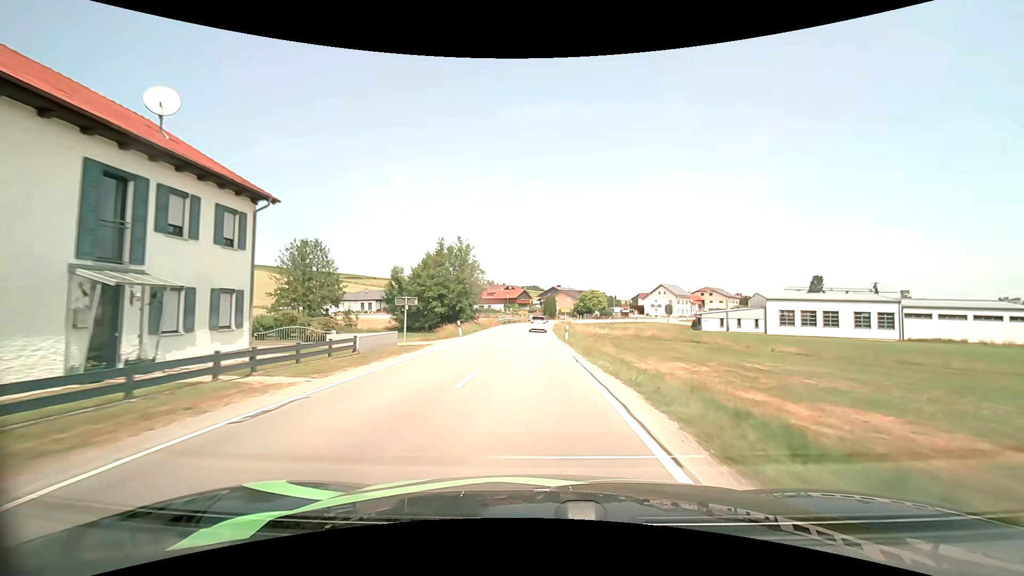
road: secondary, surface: asphalt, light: Day
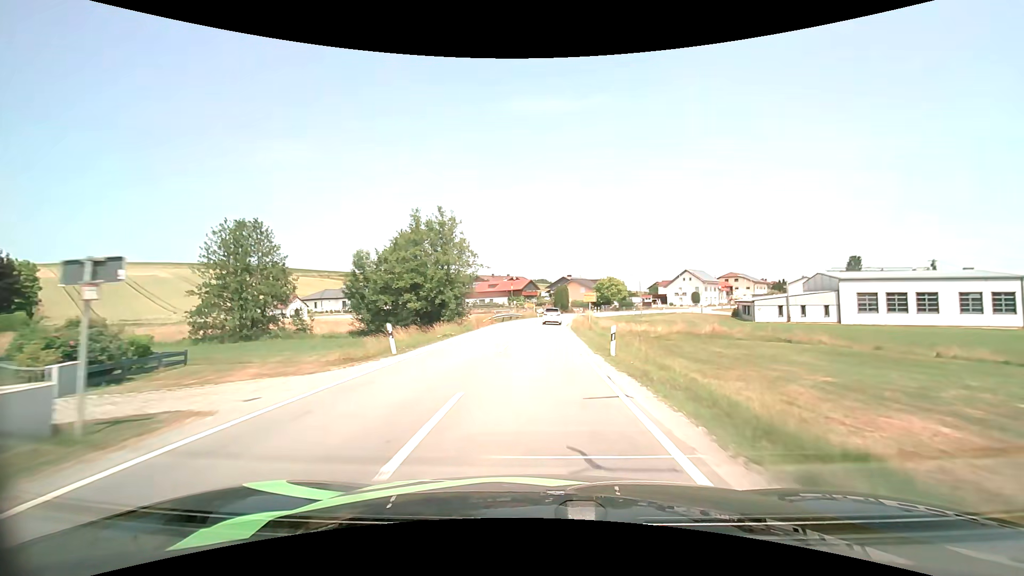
(-0.1, +17.0) m; -1°
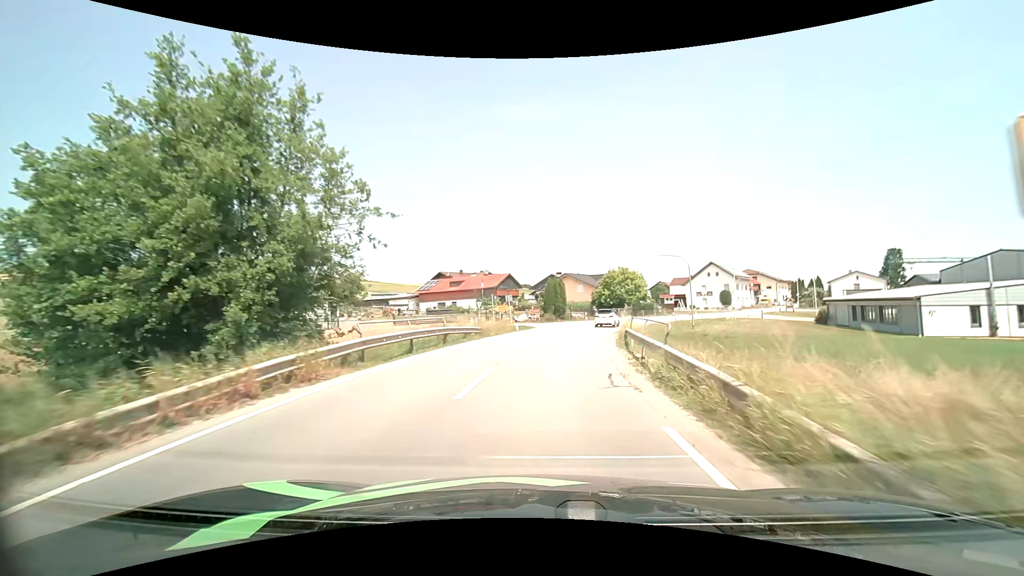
(-0.1, +32.1) m; +1°
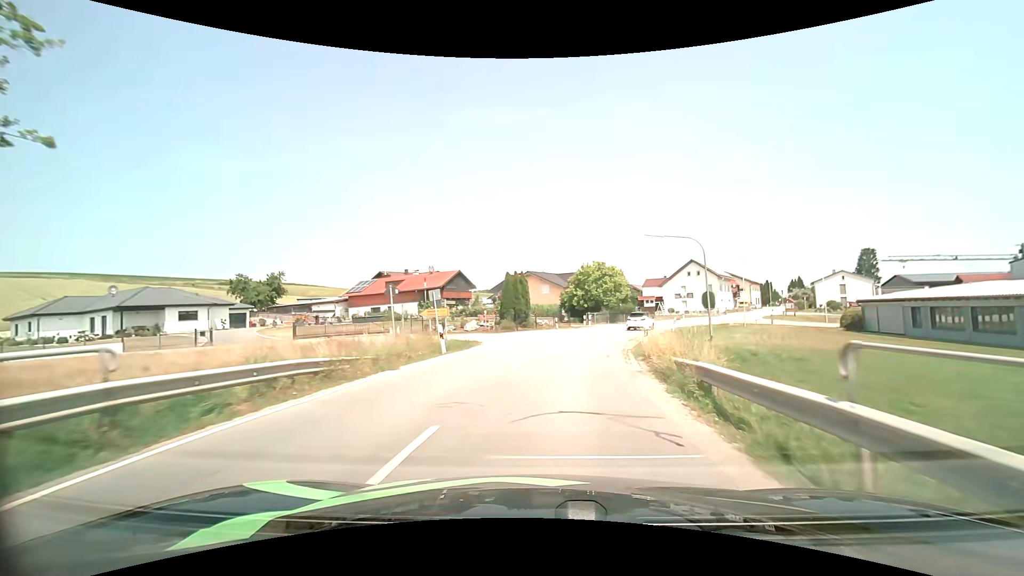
(+0.5, +15.0) m; +4°
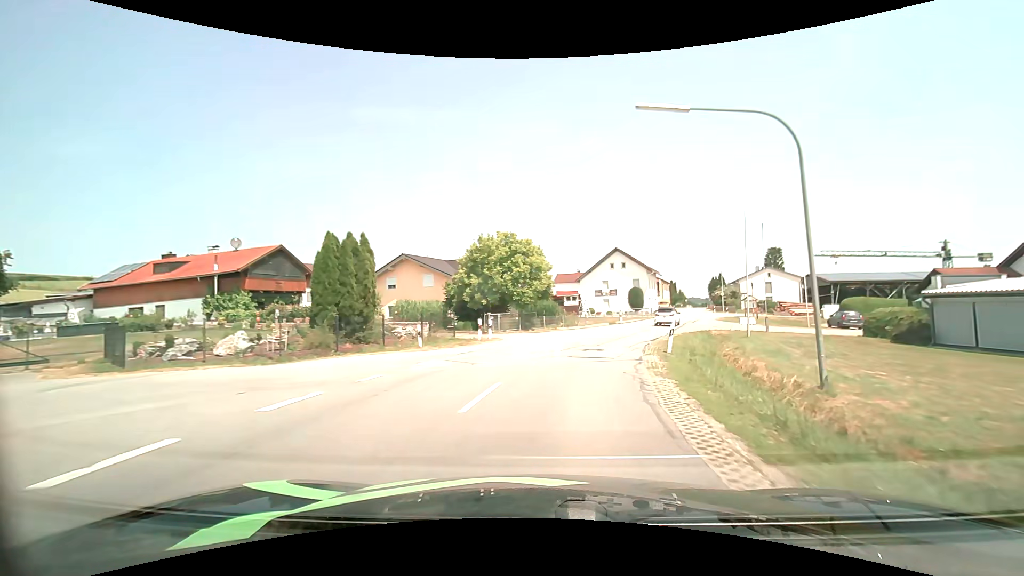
(+2.1, +22.4) m; +12°
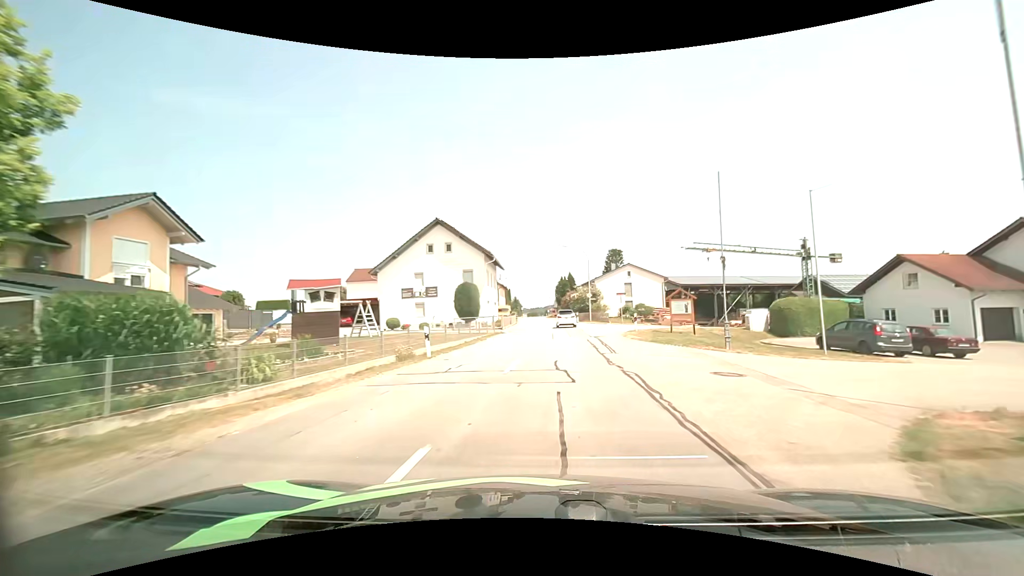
(+5.1, +29.8) m; +19°
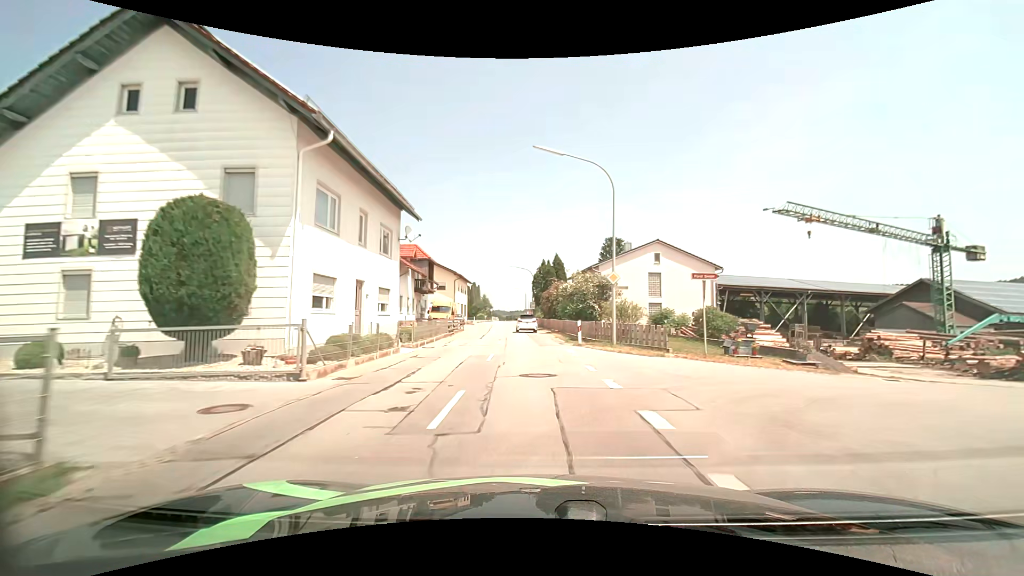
(+1.3, +31.8) m; +2°
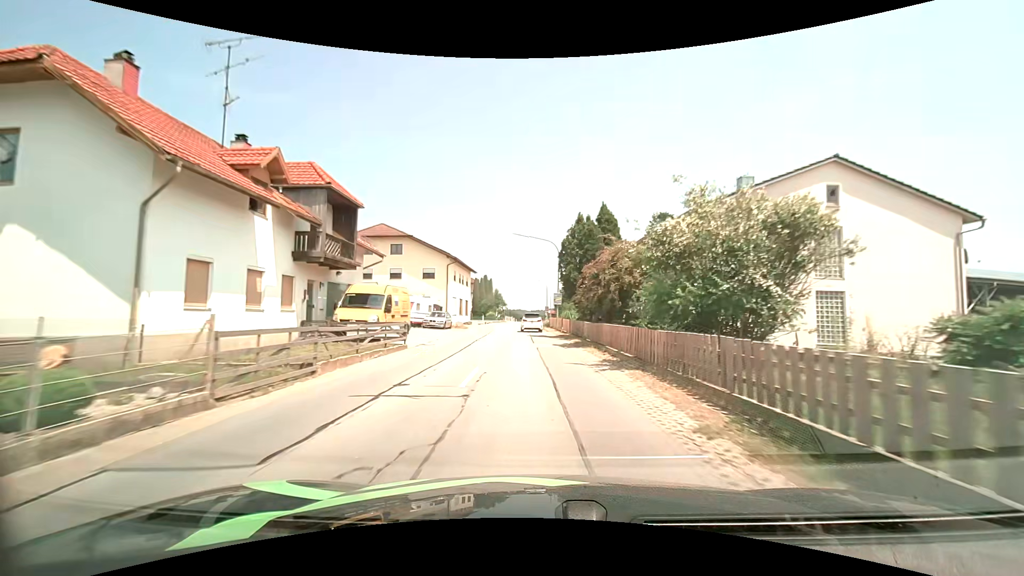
(-0.5, +23.7) m; -2°
(0, +10) (0, +20) (-1, +30) (-1, +40) (-2, +50) (-2, +60) (-2, +70) (-2, +80) (-2, +90) (-2, +100) m
